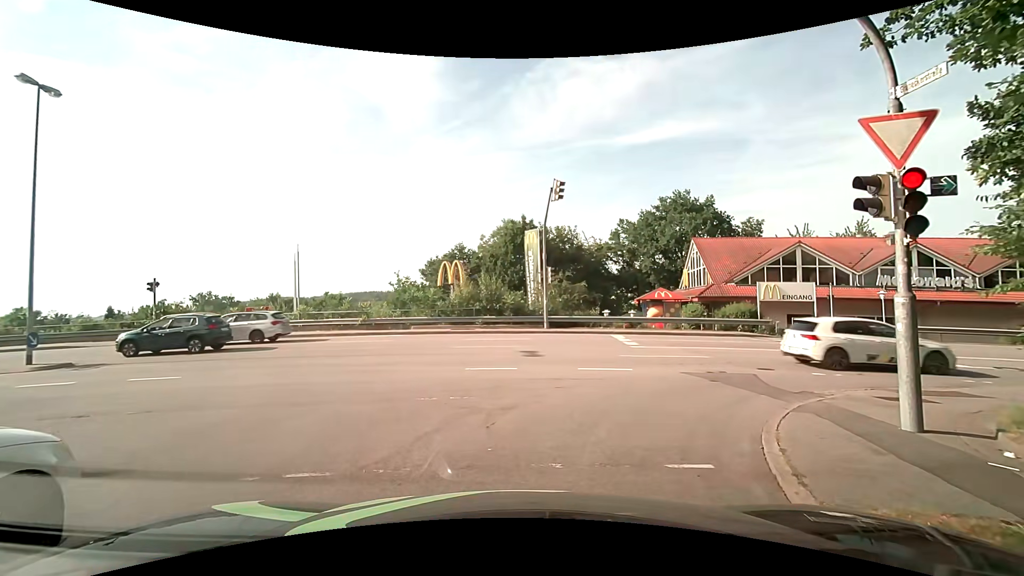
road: residential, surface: asphalt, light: Day
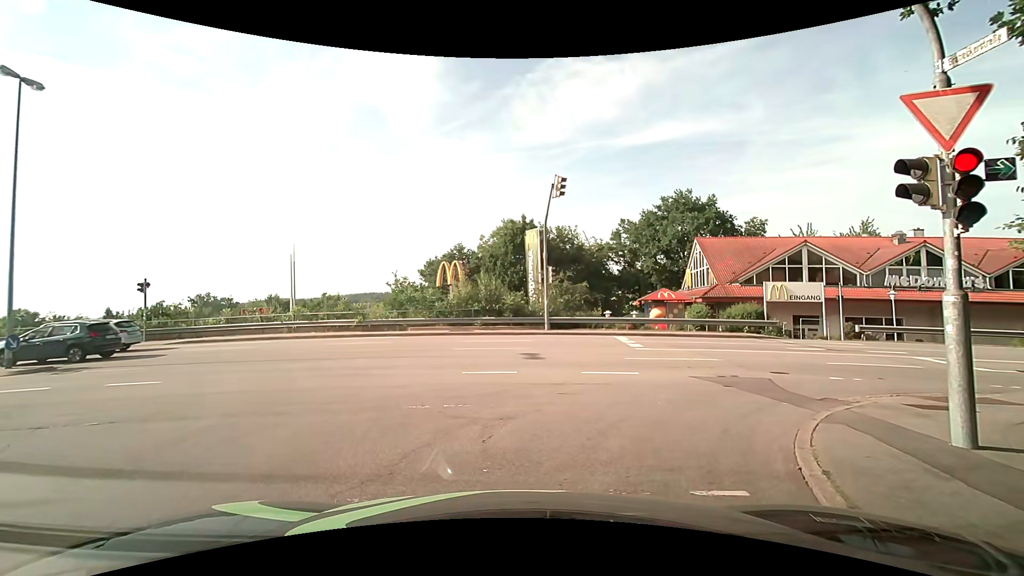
(0.0, +0.7) m; 0°
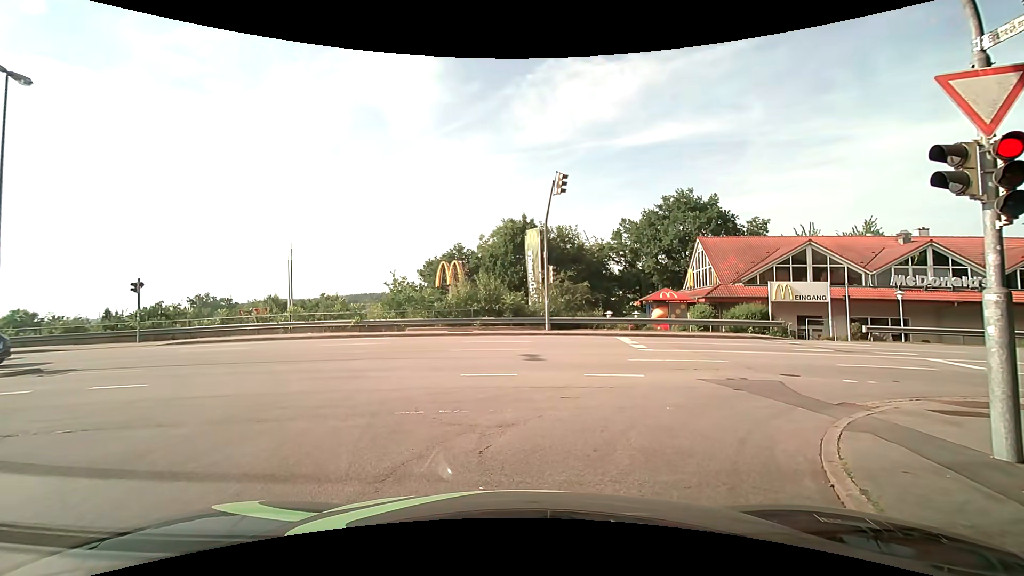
(0.0, +0.5) m; 0°
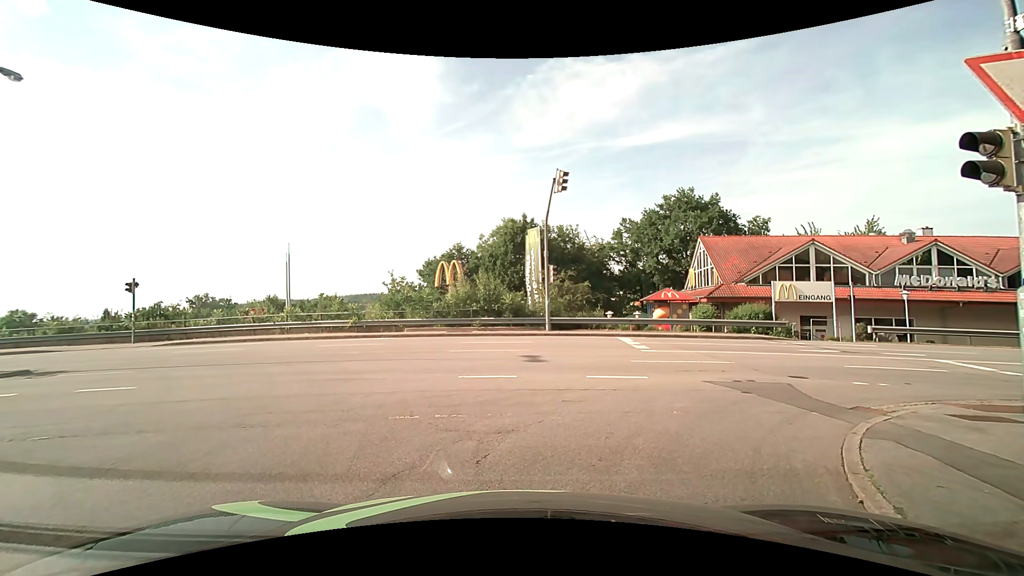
(0.0, +0.4) m; 0°
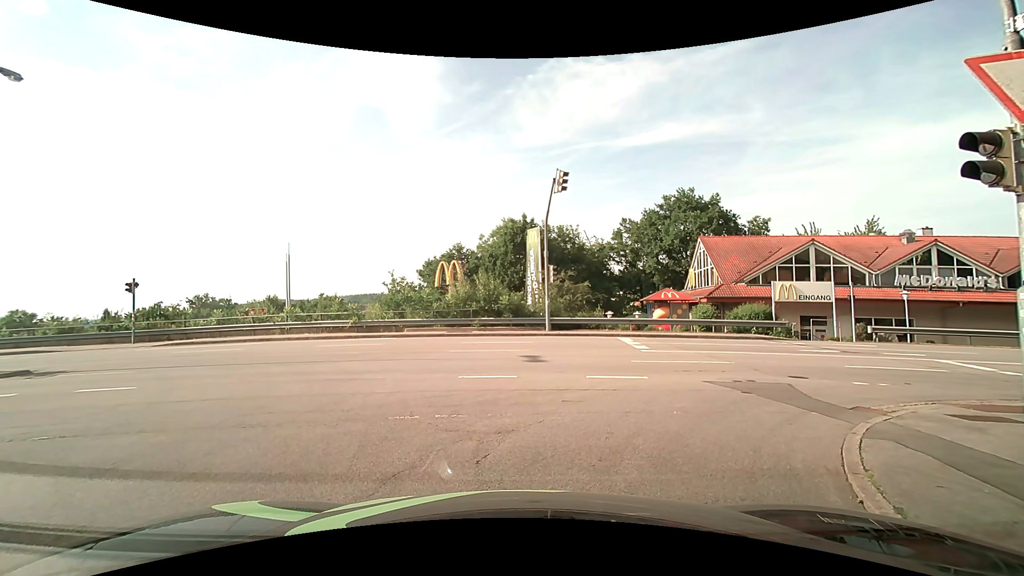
(0.0, 0.0) m; 0°
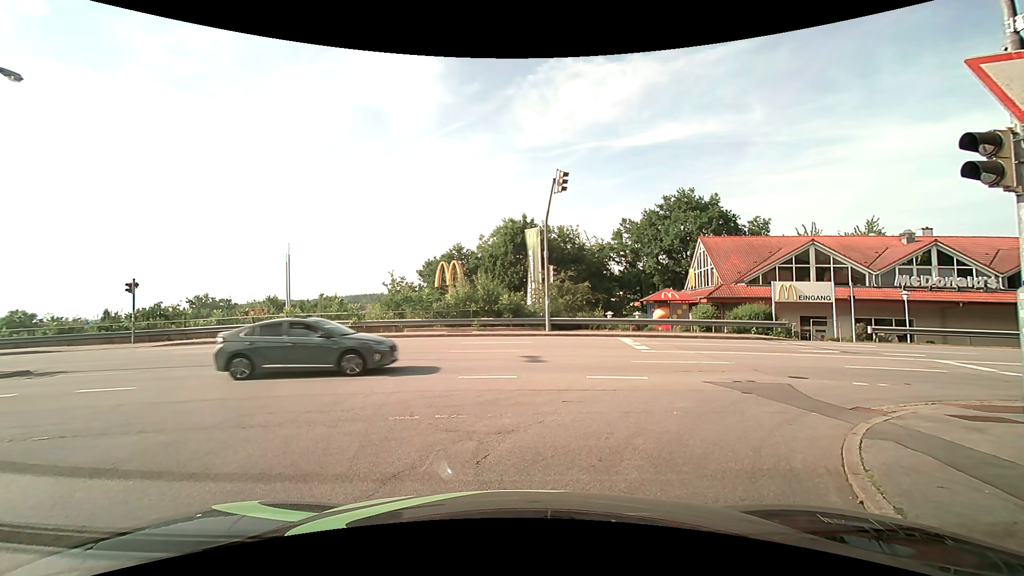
(0.0, 0.0) m; 0°
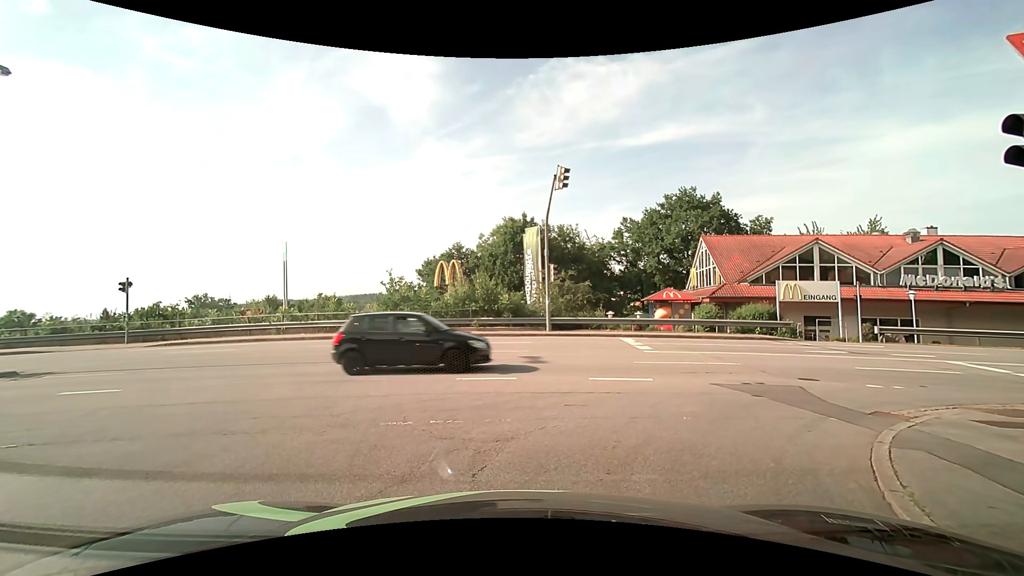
(0.0, +0.4) m; 0°
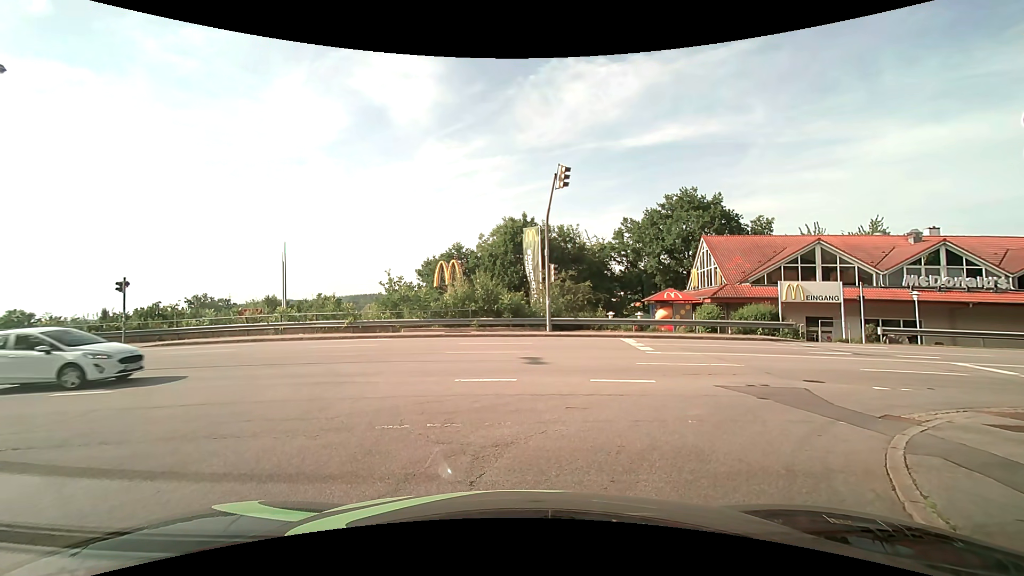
(0.0, +0.2) m; 0°
